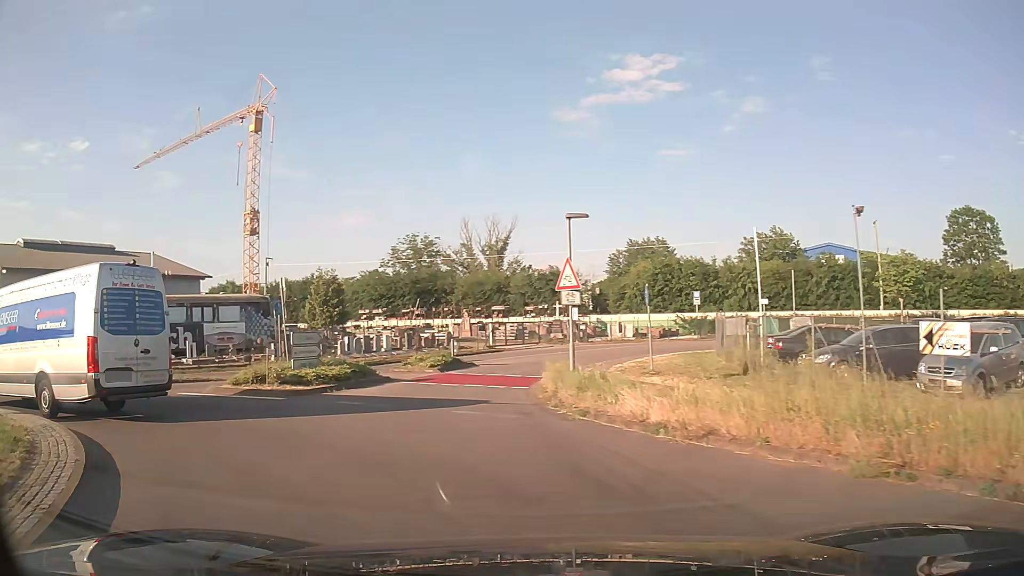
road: secondary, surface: asphalt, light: Day
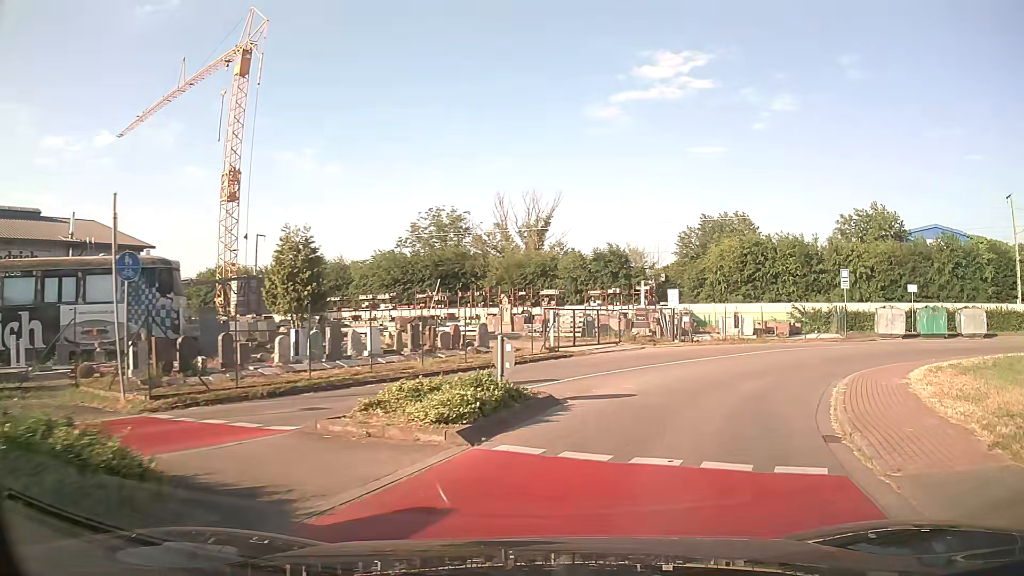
(-2.2, +16.1) m; -4°
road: unclassified
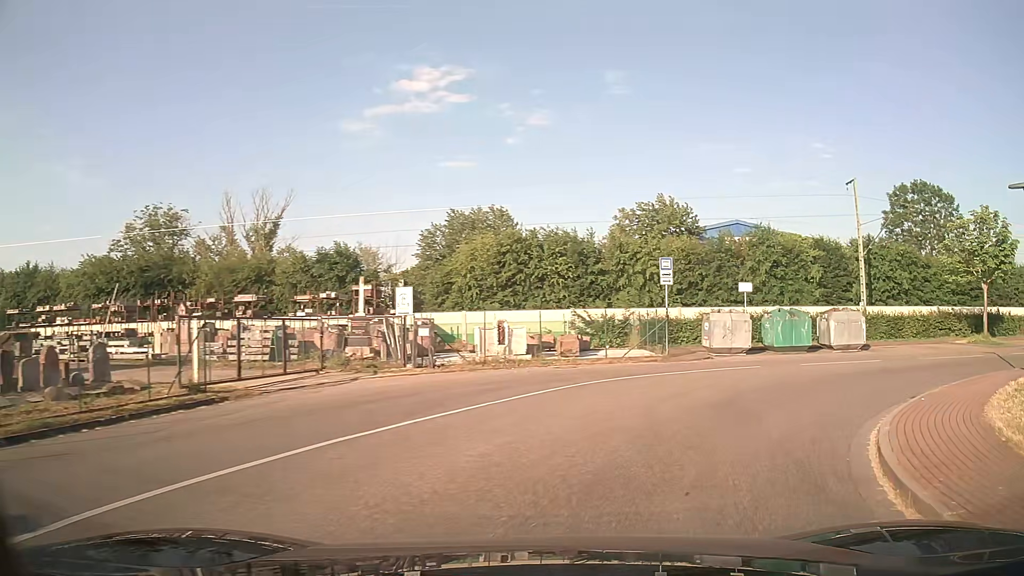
(+2.1, +10.6) m; +22°
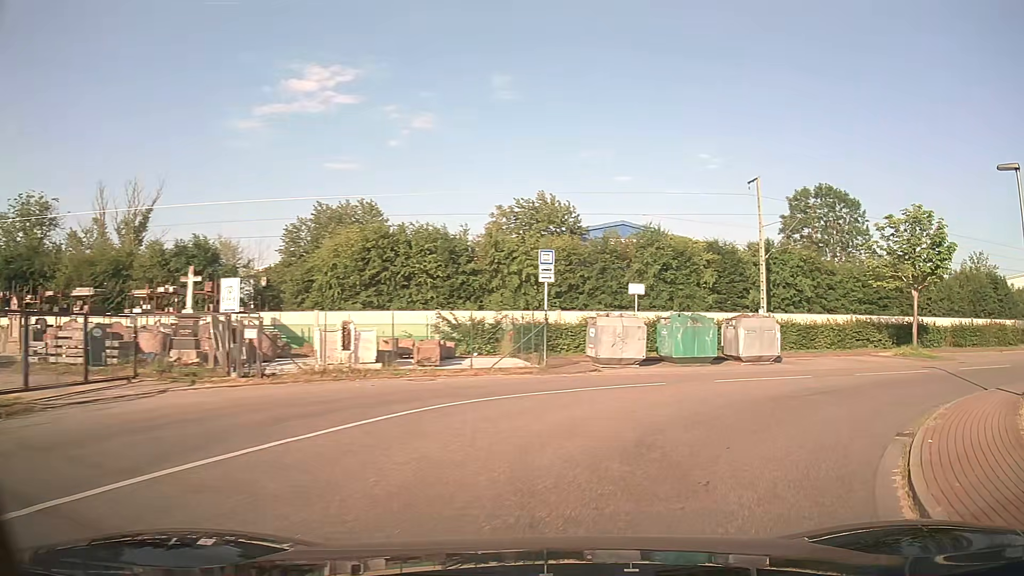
(+0.3, +3.7) m; +11°
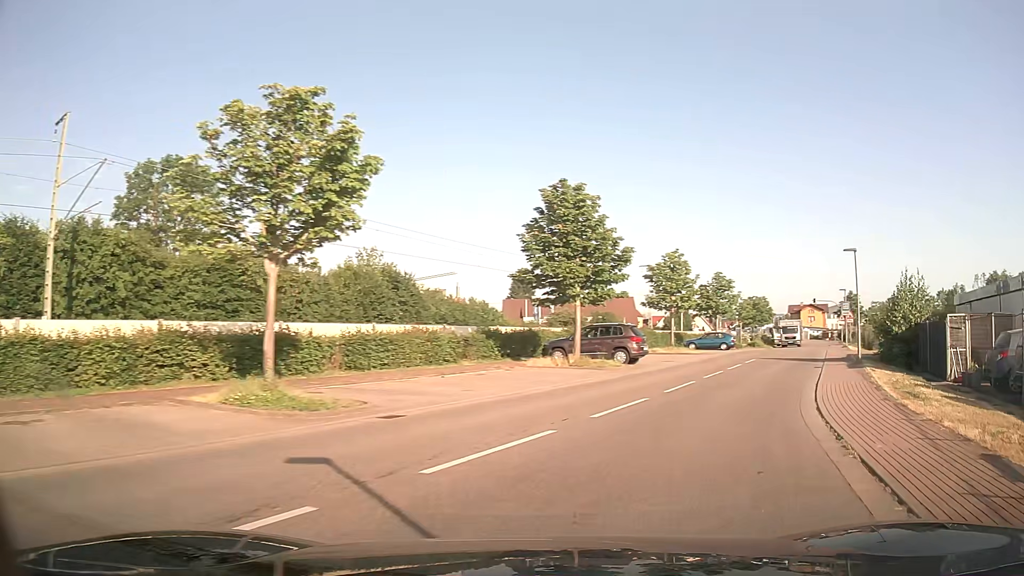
(+7.0, +13.3) m; +54°
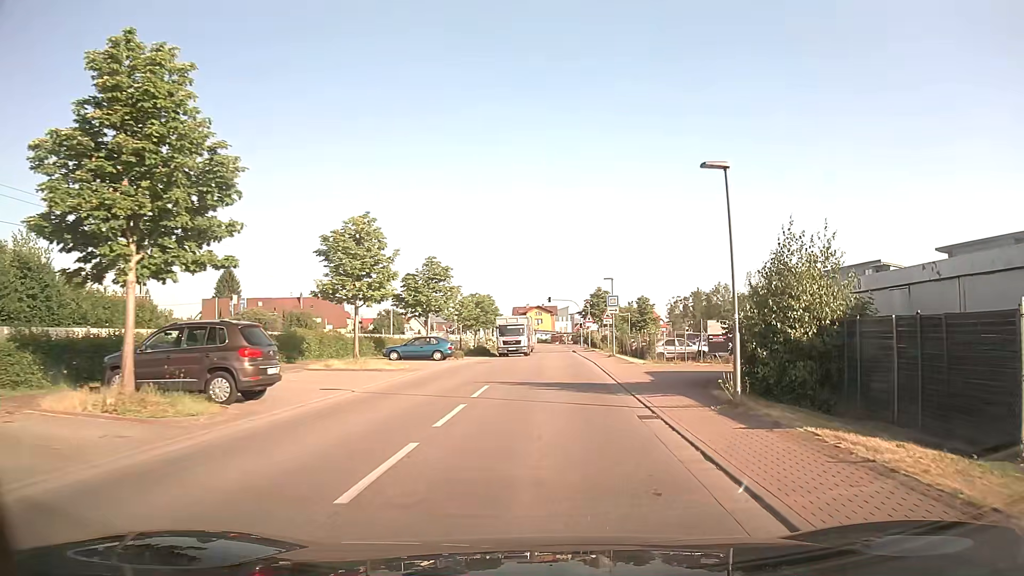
(+3.5, +13.4) m; +24°
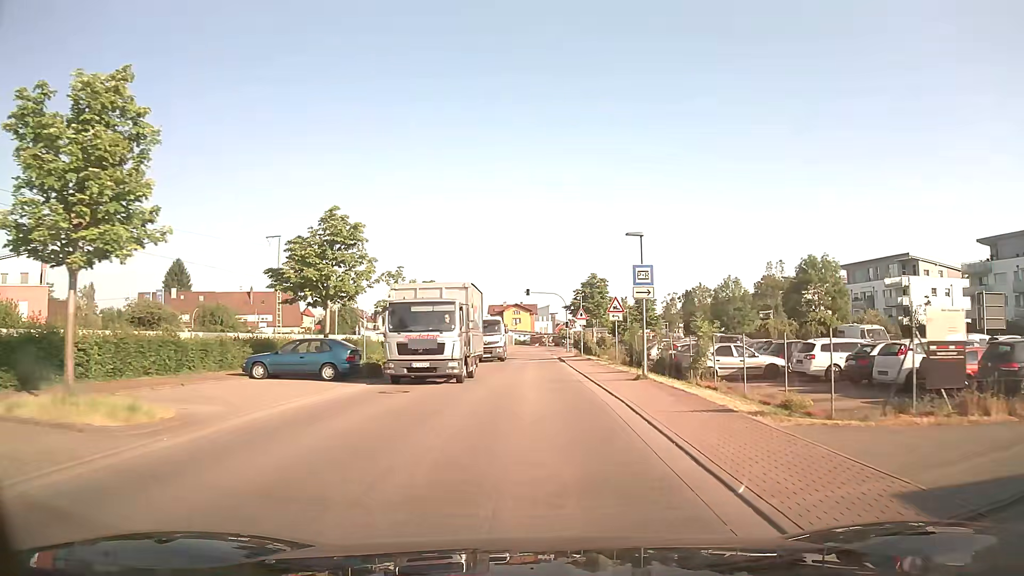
(+0.5, +16.6) m; +2°
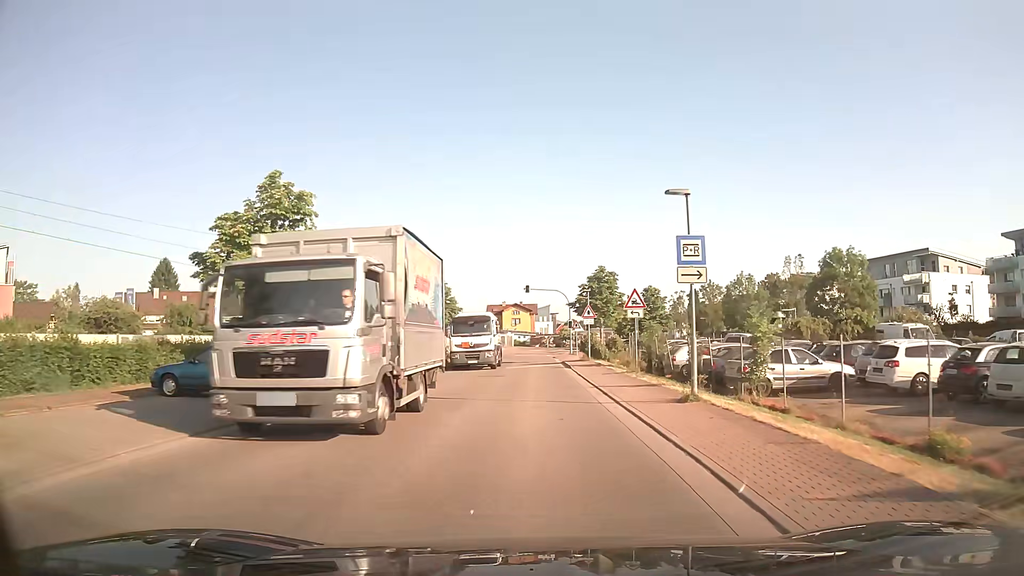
(0.0, +6.0) m; 0°
